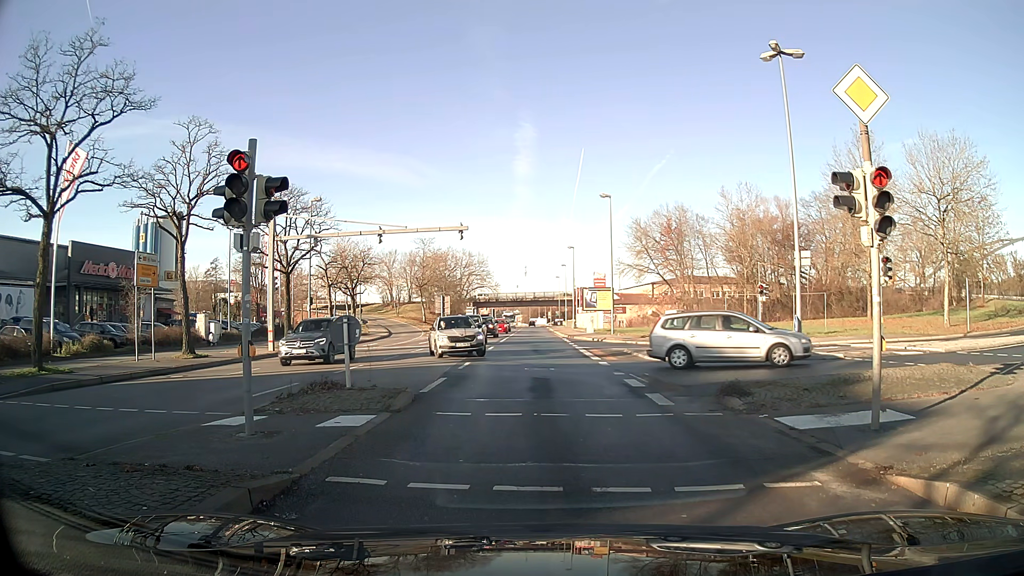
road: primary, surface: asphalt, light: Day
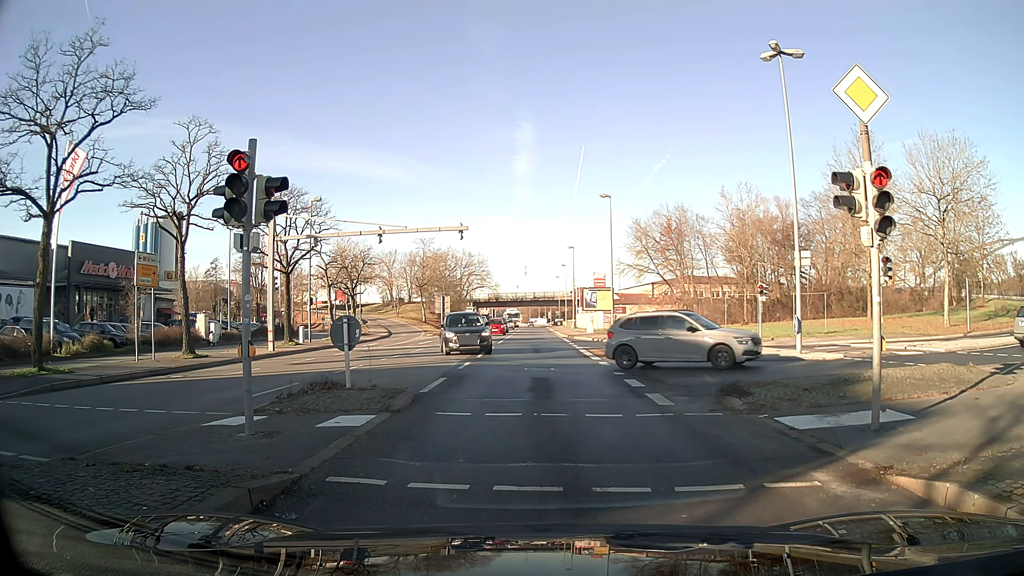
(0.0, 0.0) m; 0°
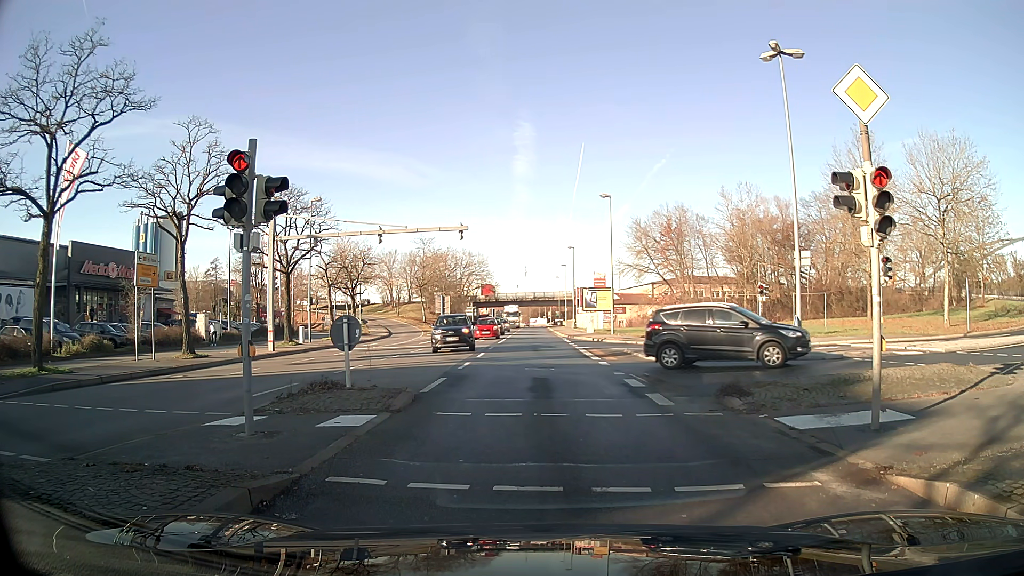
(0.0, 0.0) m; 0°
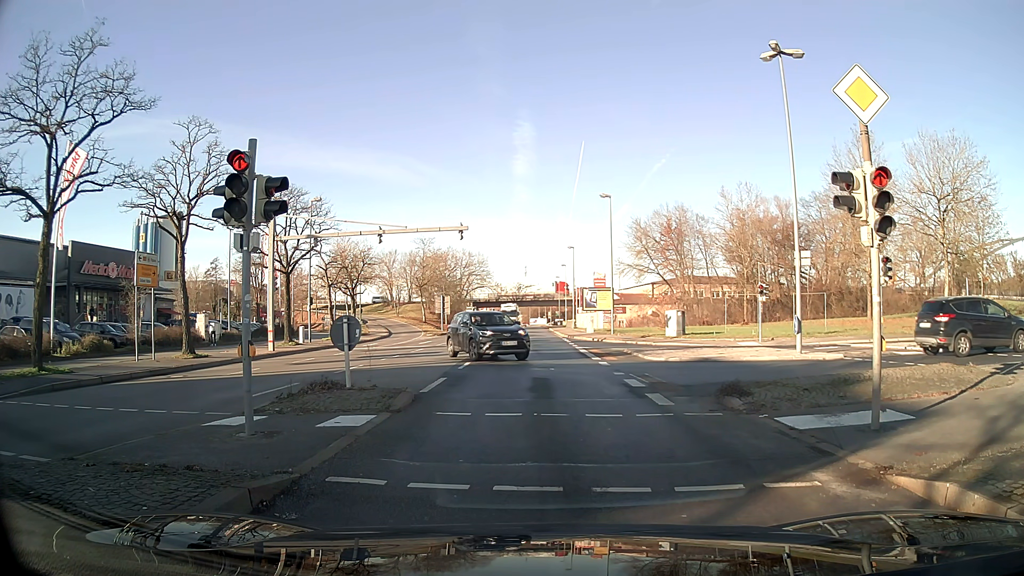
(0.0, 0.0) m; 0°
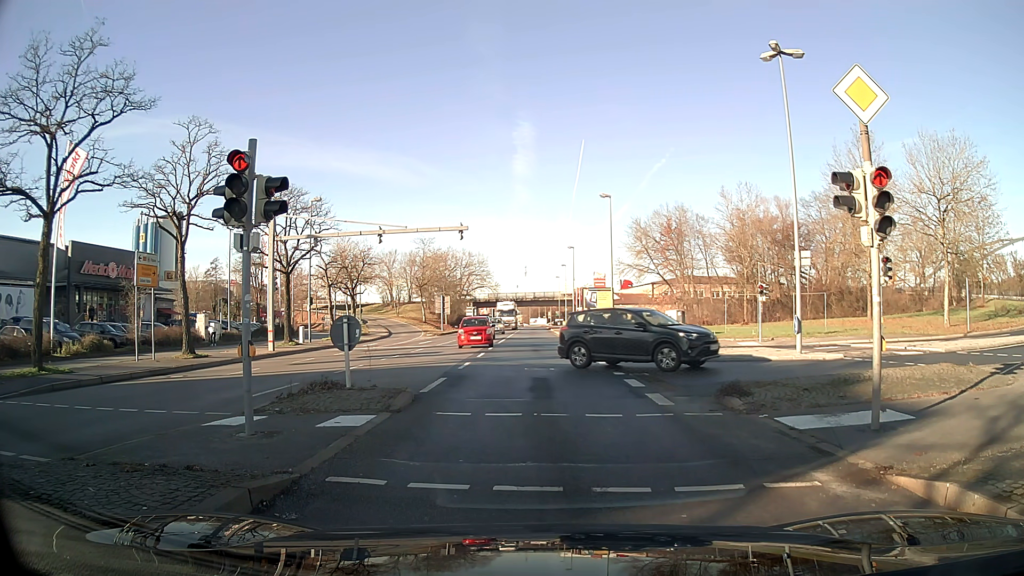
(0.0, 0.0) m; 0°
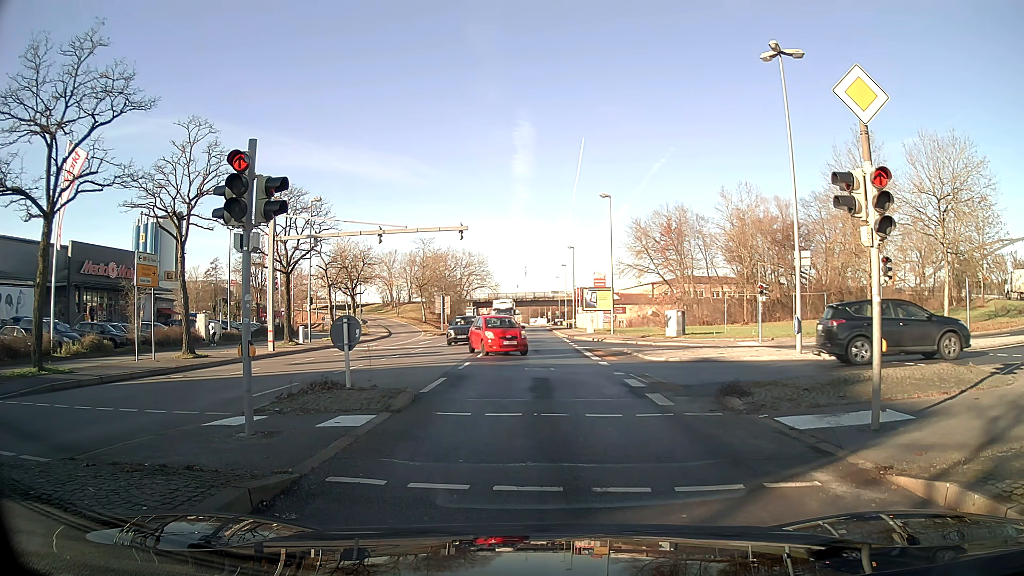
(0.0, 0.0) m; 0°
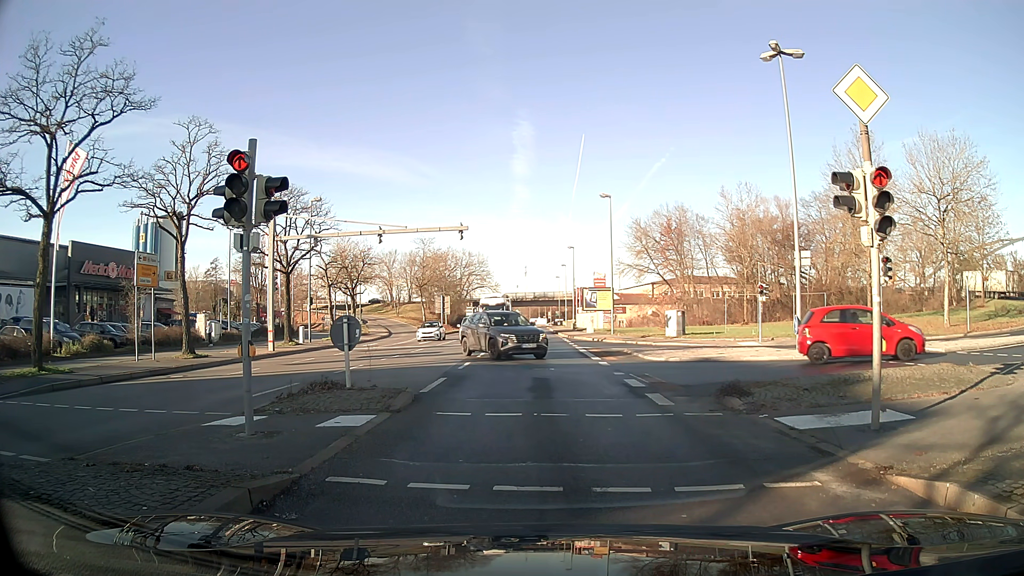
(0.0, 0.0) m; 0°
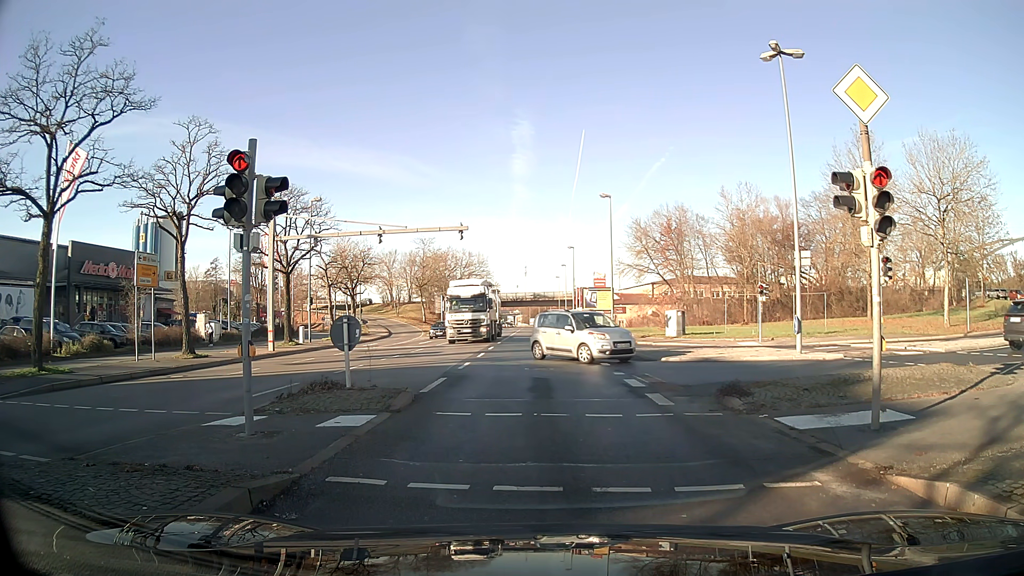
(0.0, 0.0) m; 0°
(0, +10) (0, +20) (0, +30) (-1, +40) (-1, +50) (-1, +60) (-1, +70) (-1, +80) (-1, +90) (-1, +100) m
